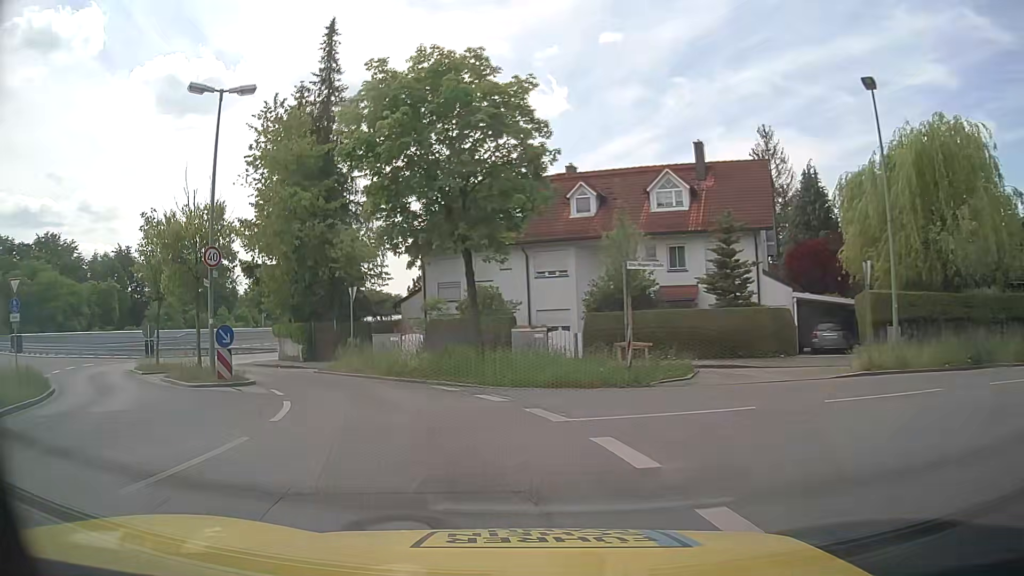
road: tertiary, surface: asphalt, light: Day
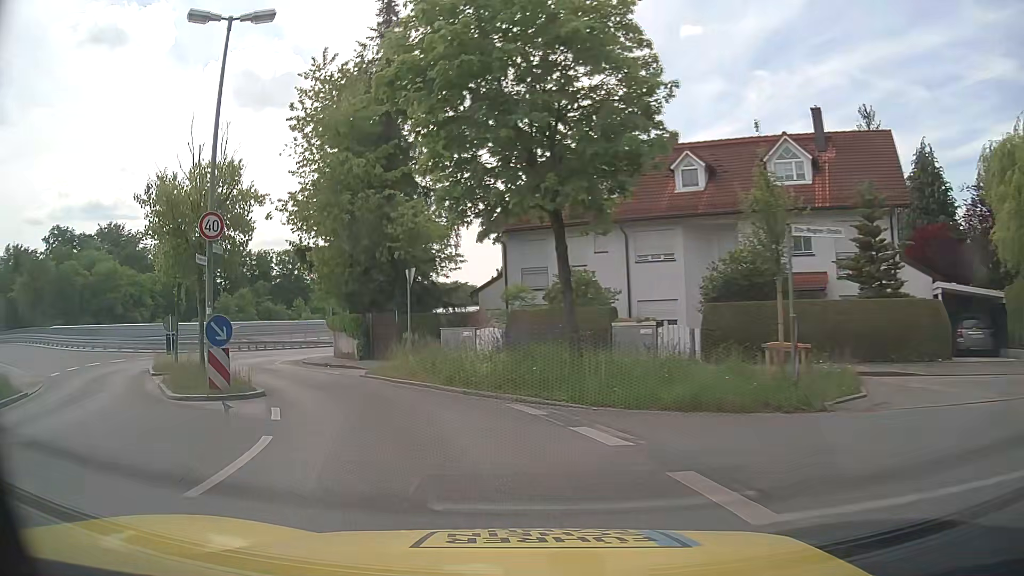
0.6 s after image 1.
(-0.3, +5.0) m; -9°
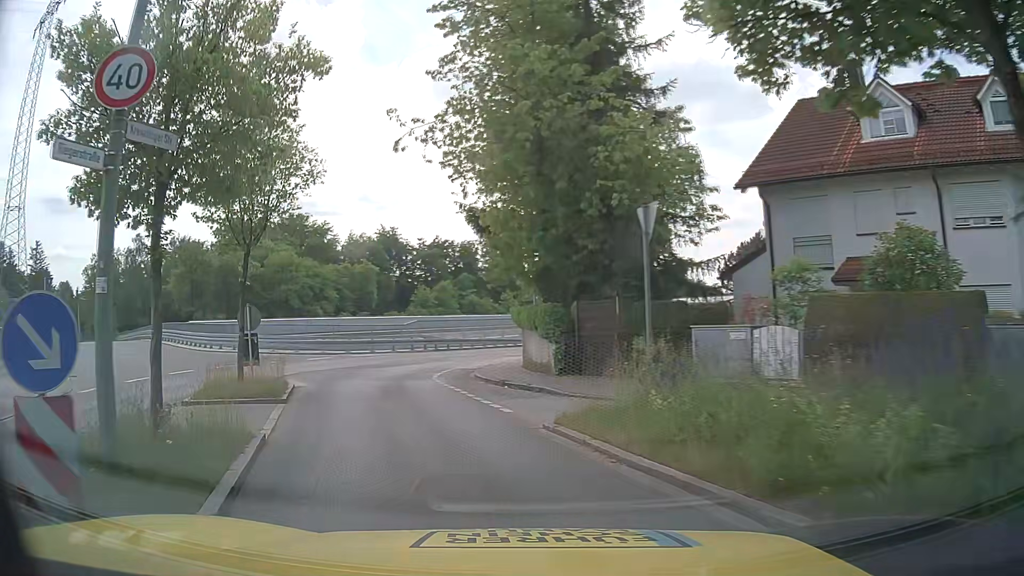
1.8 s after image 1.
(-1.2, +9.4) m; -16°
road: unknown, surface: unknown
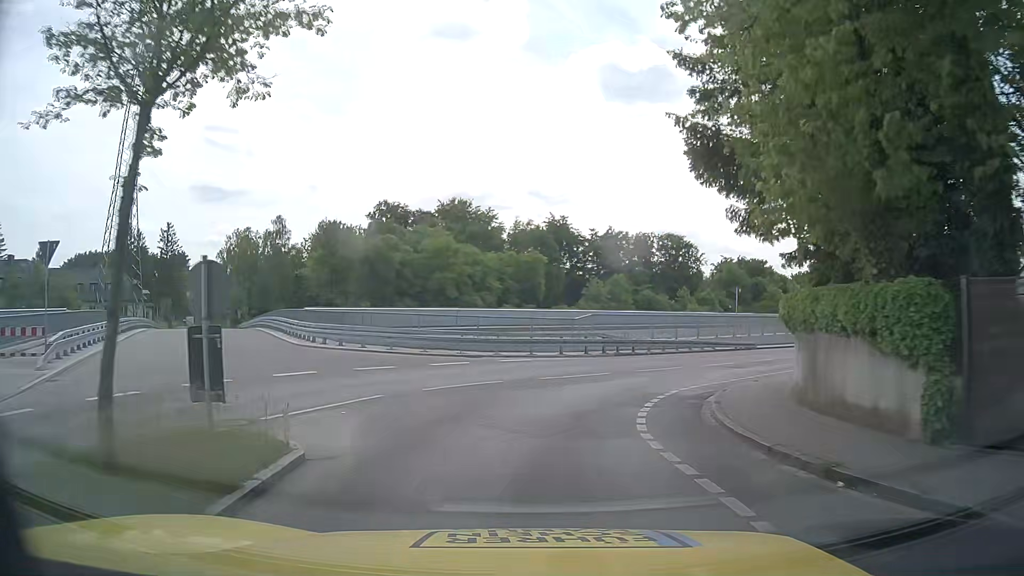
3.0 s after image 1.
(-1.6, +9.7) m; -15°
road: residential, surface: asphalt
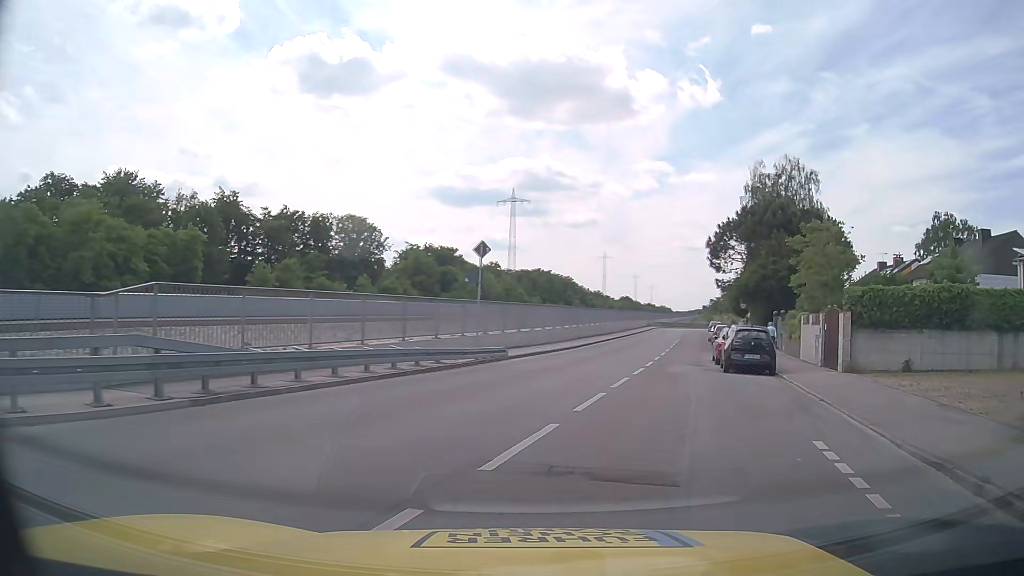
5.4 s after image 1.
(+2.6, +18.9) m; +25°
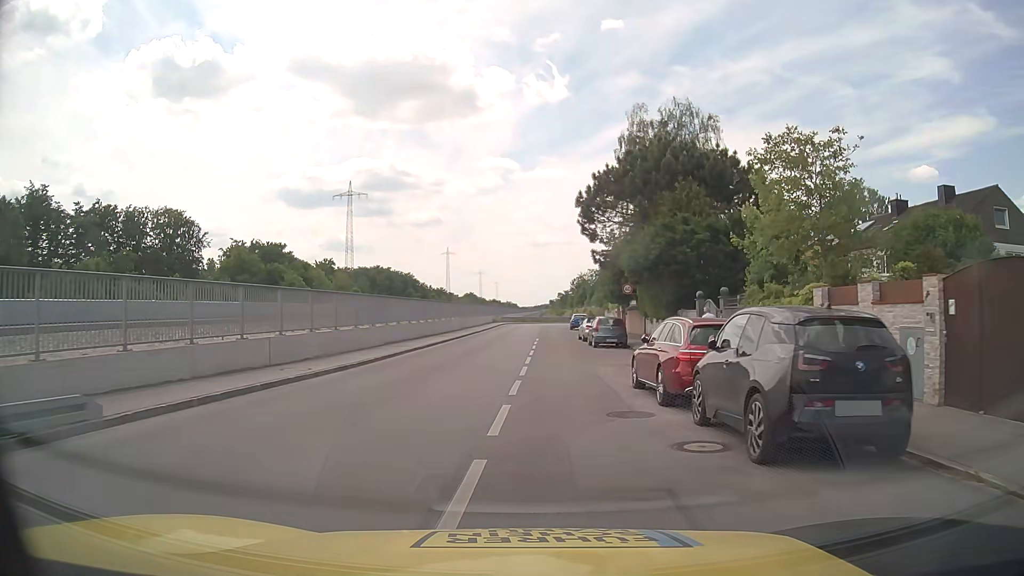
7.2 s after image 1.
(+2.7, +15.8) m; +14°
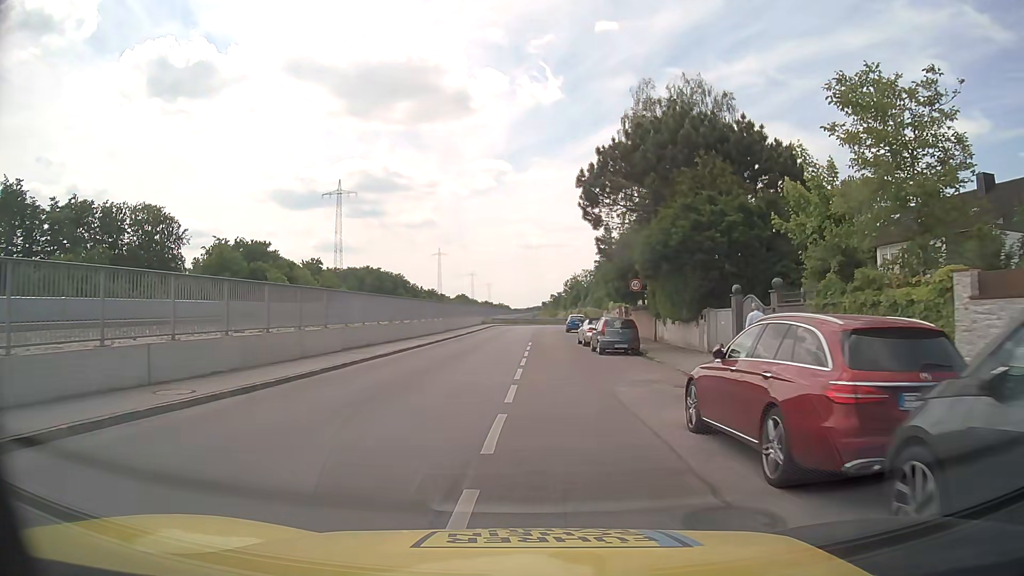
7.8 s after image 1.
(+0.1, +5.7) m; 0°
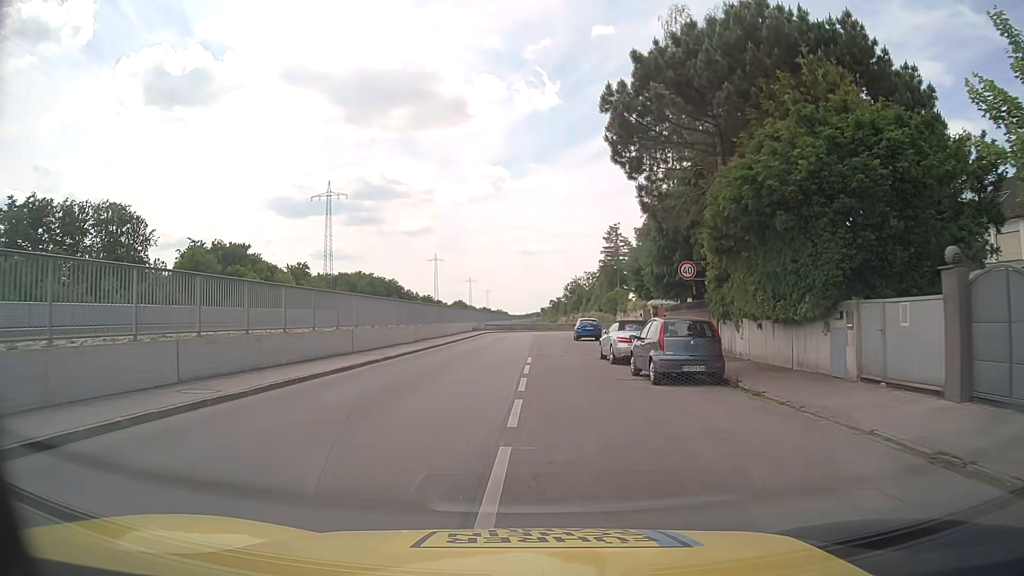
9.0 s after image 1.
(+0.1, +11.7) m; +1°
(0, +10) (0, +20) (0, +30) (0, +40) (0, +50) (+2, +60) (+5, +69) (+12, +77) (+20, +82) (+30, +86) m
